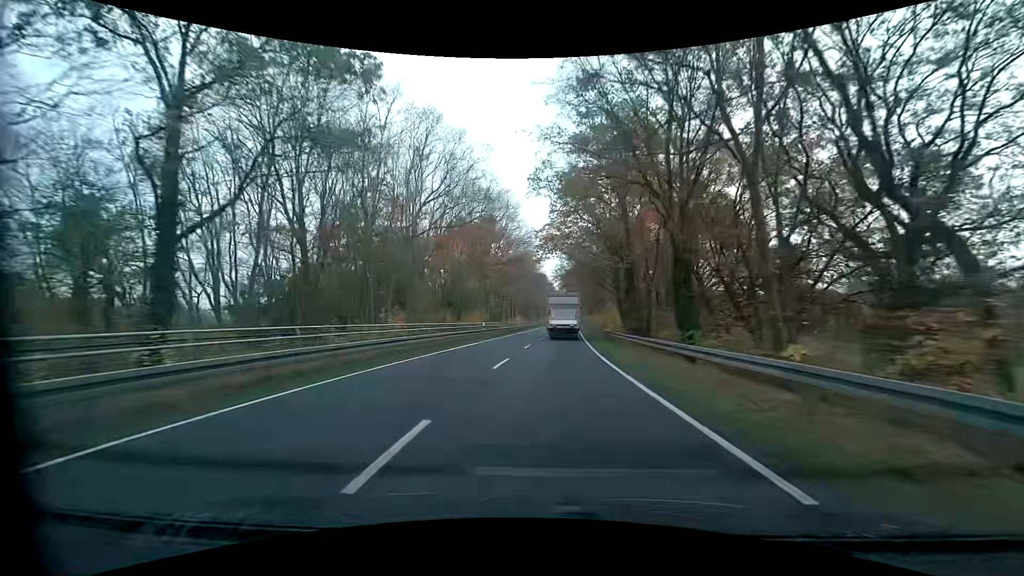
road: primary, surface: asphalt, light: Day
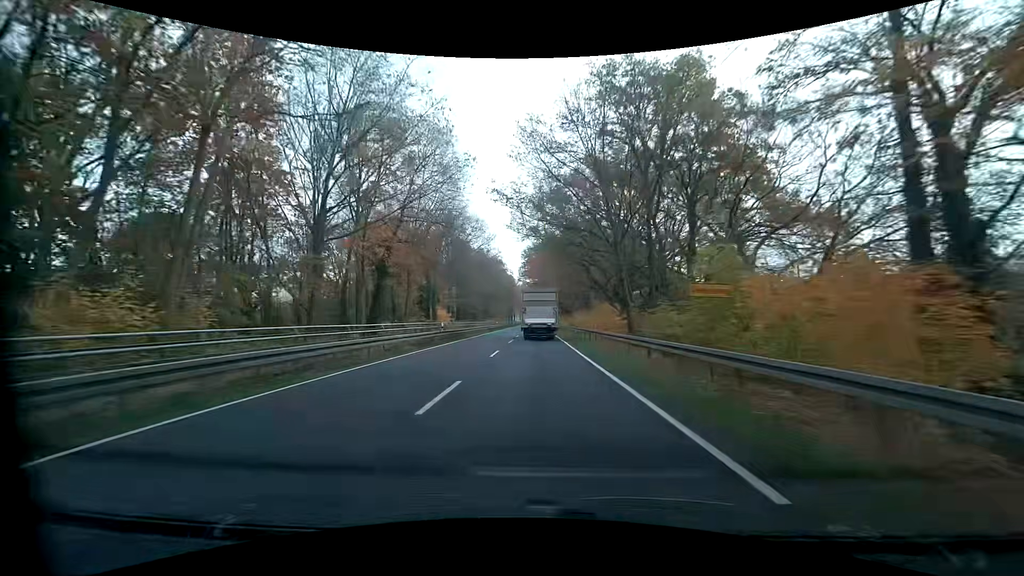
(+3.4, +54.9) m; +5°
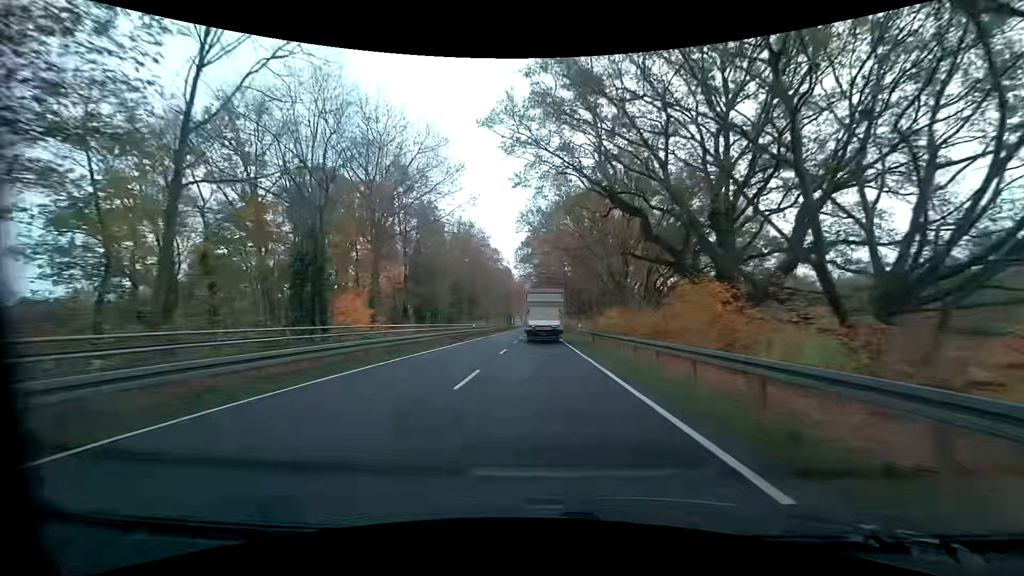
(-0.1, +32.9) m; 0°
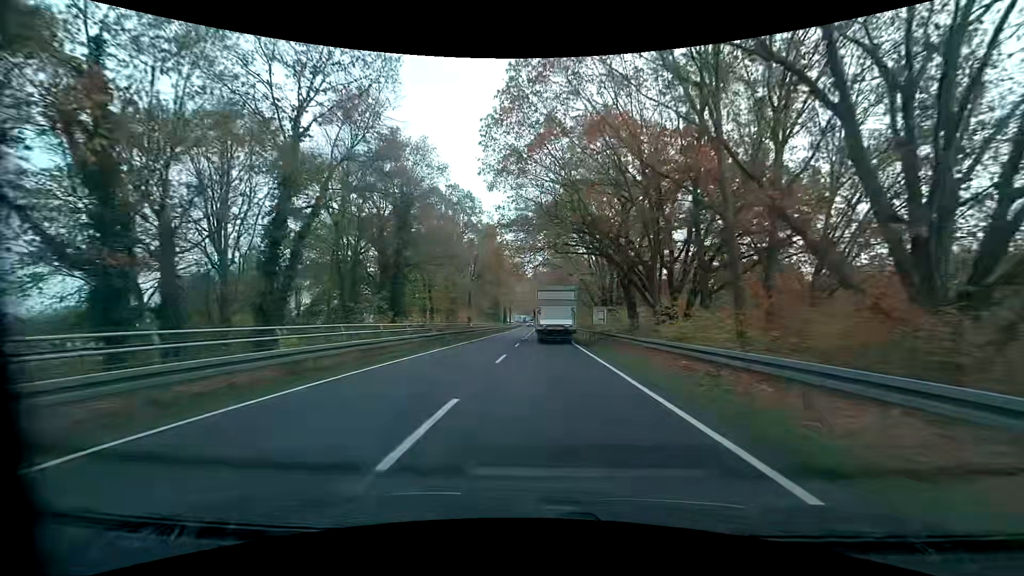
(-0.5, +53.1) m; 0°
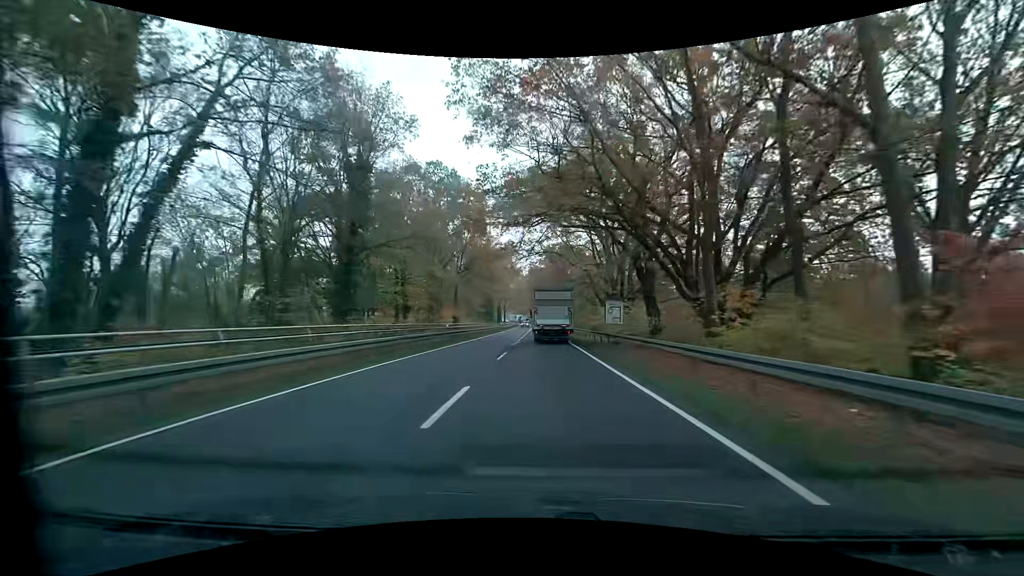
(-0.1, +10.2) m; 0°
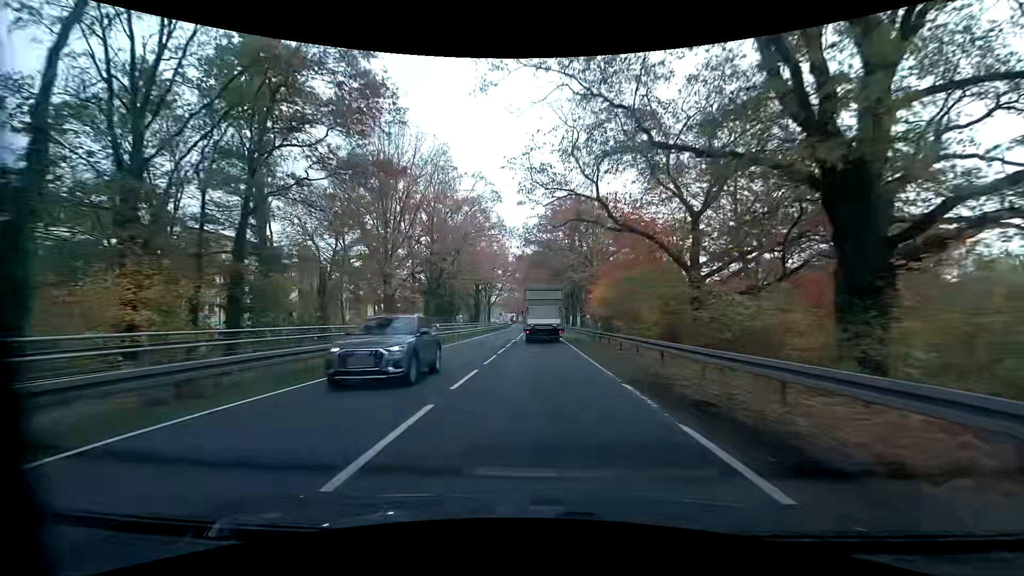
(+0.4, +49.9) m; 0°
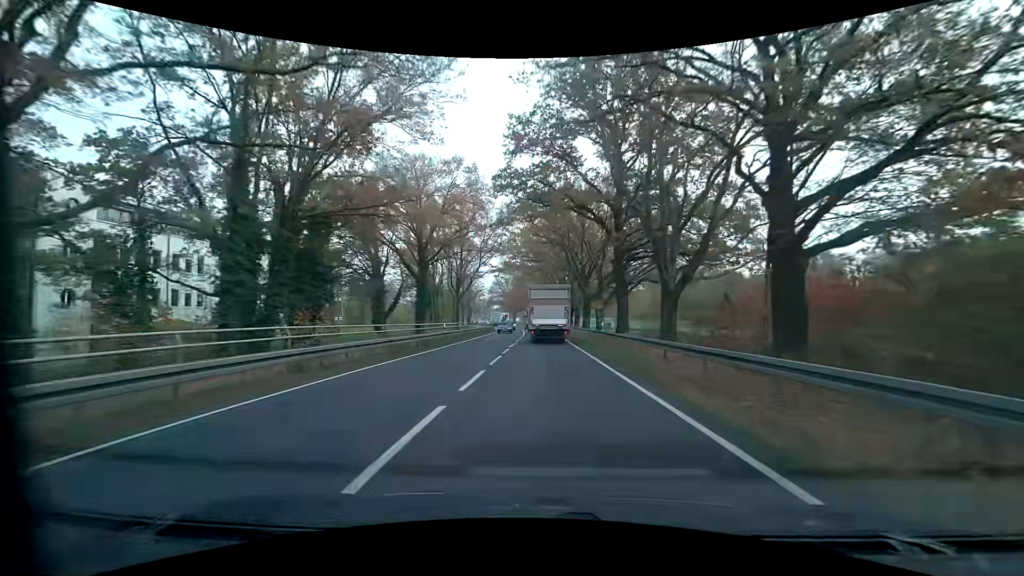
(-0.4, +47.6) m; 0°
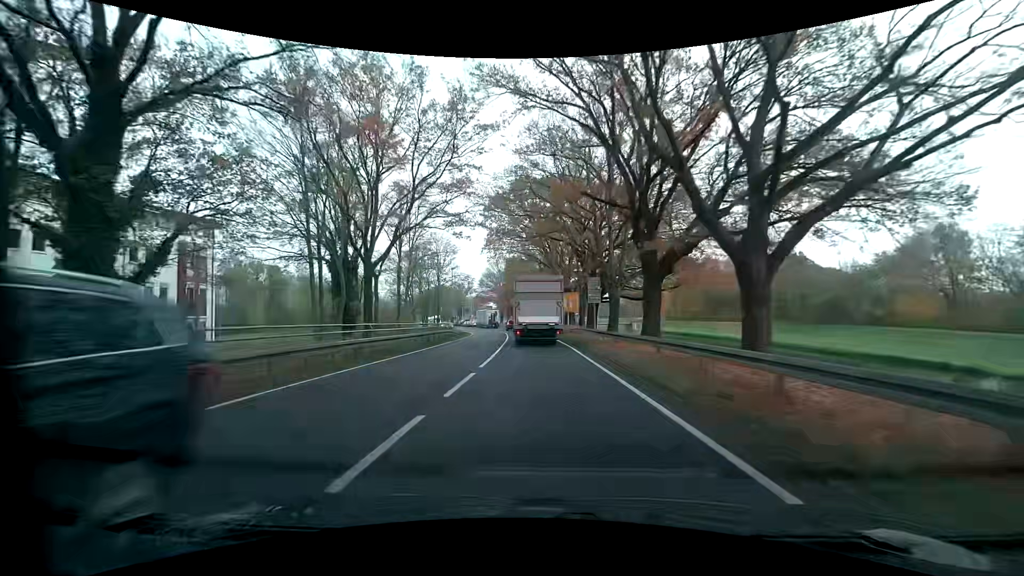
(+0.3, +36.6) m; +1°
(0, +10) (0, +20) (-1, +30) (-2, +40) (-2, +50) (-3, +60) (-5, +70) (-7, +79) (-10, +89) (-13, +99) m
